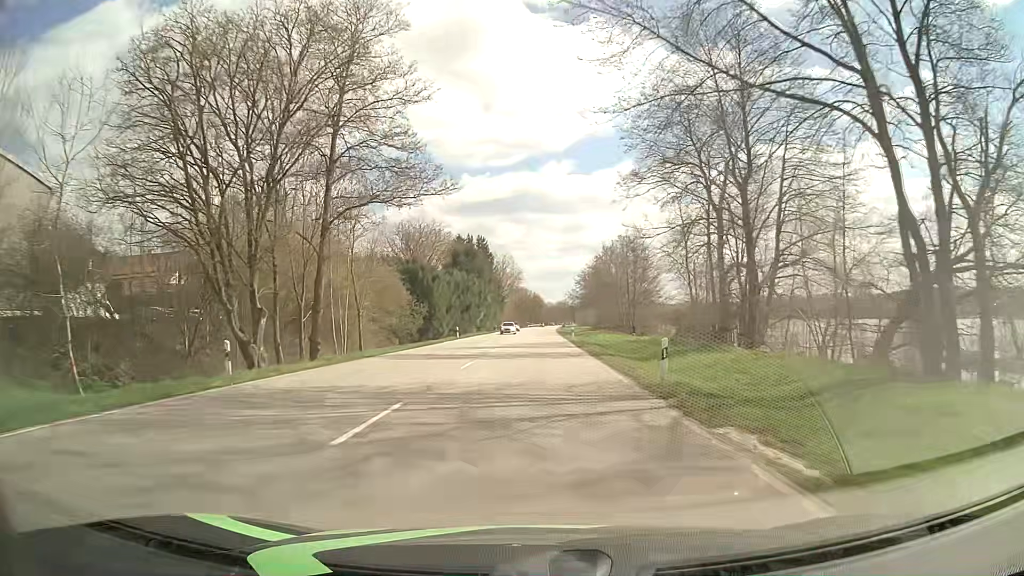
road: primary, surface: asphalt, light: Day
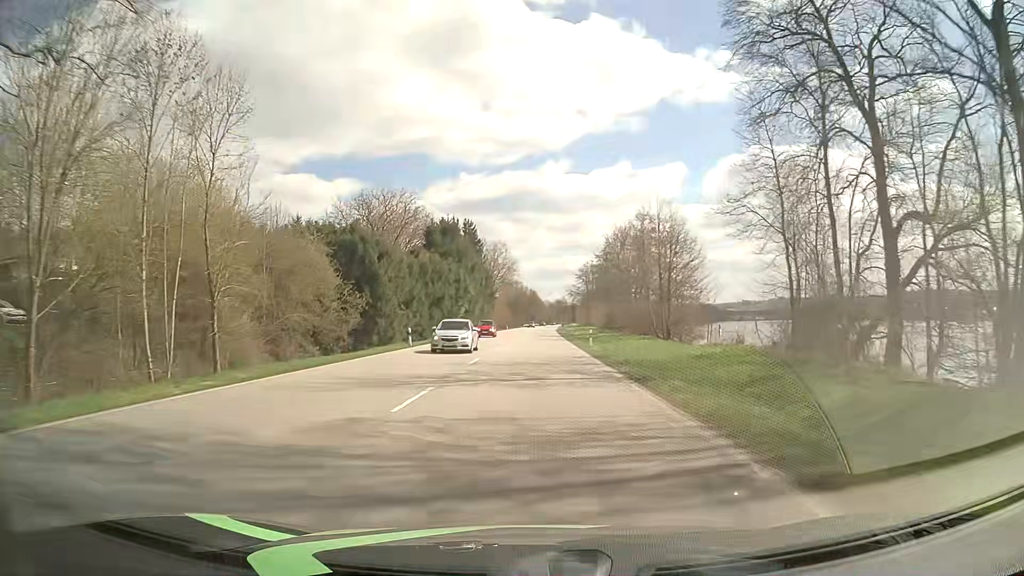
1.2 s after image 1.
(+0.2, +21.6) m; +1°
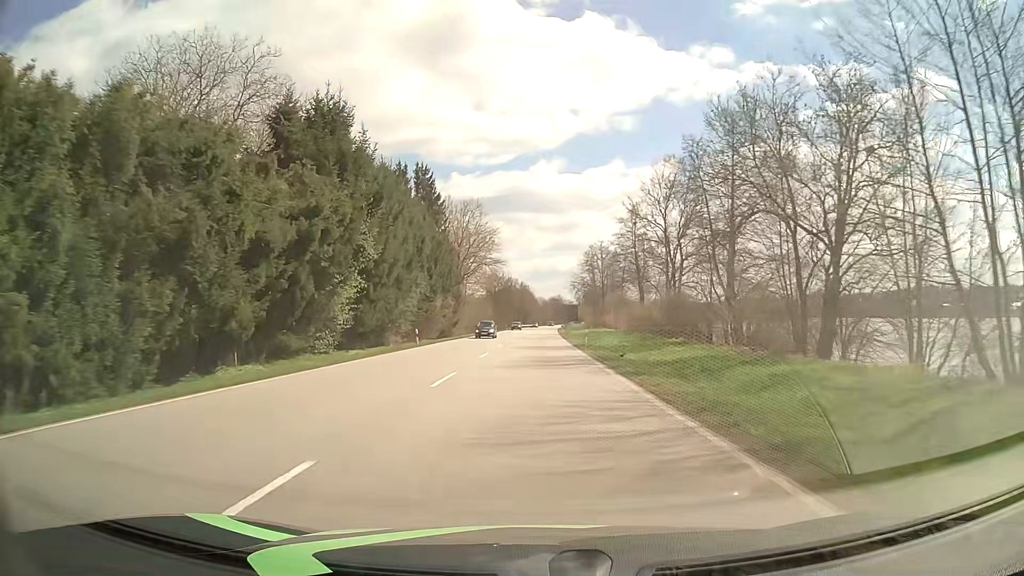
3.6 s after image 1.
(-0.1, +43.2) m; 0°
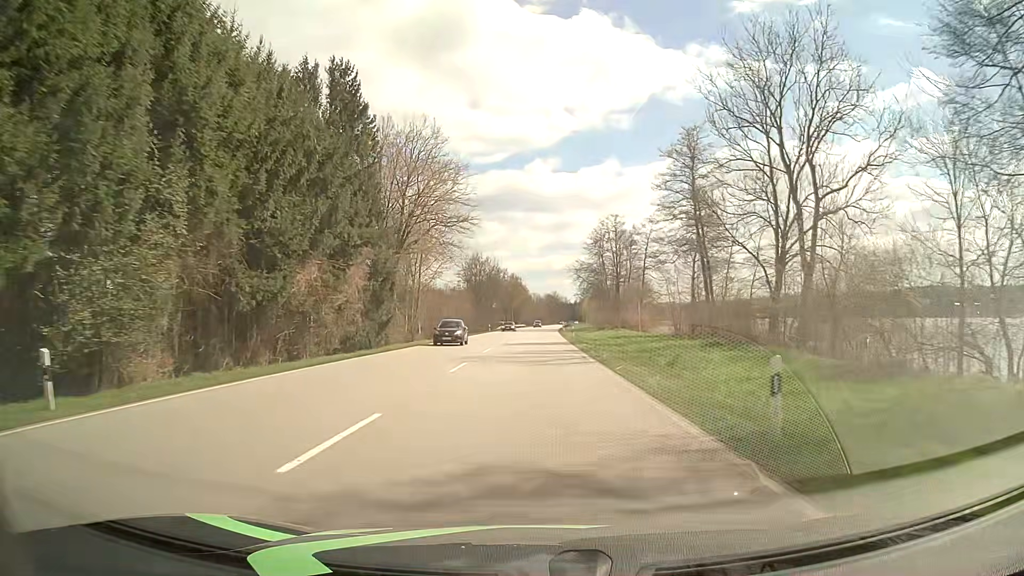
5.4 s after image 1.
(+0.2, +32.4) m; +1°
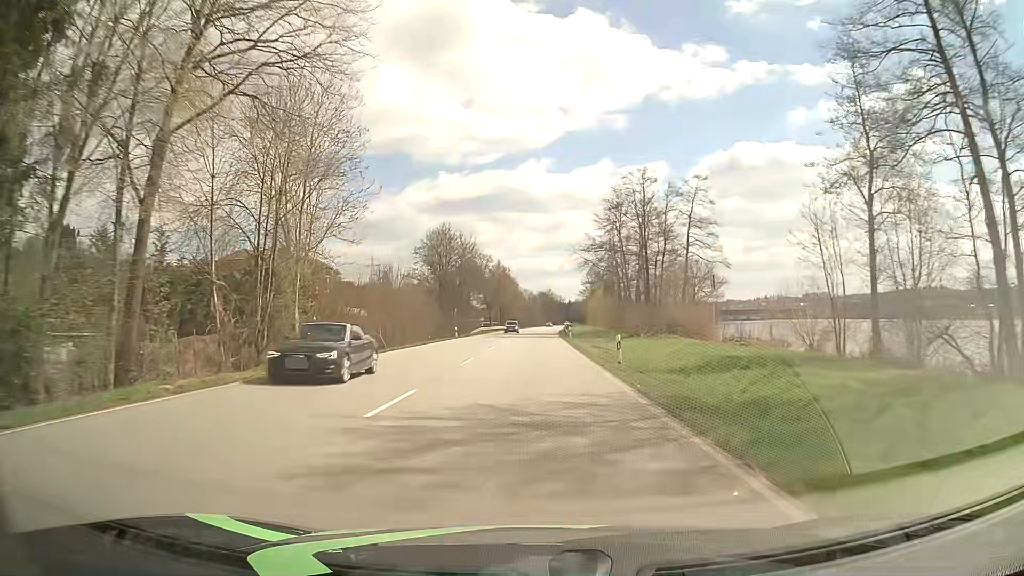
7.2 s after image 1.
(+0.1, +32.4) m; 0°
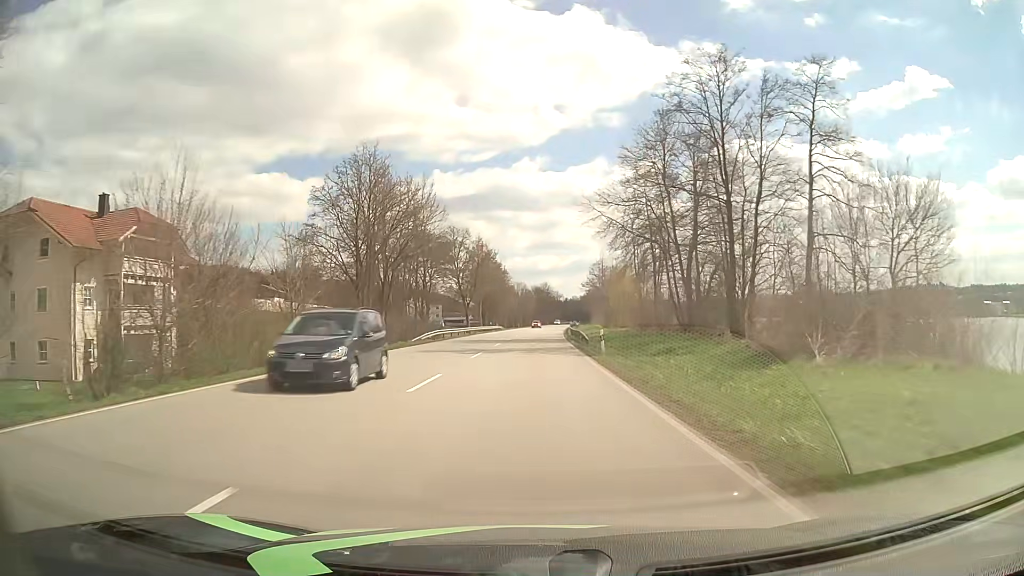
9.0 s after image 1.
(+0.2, +32.3) m; 0°
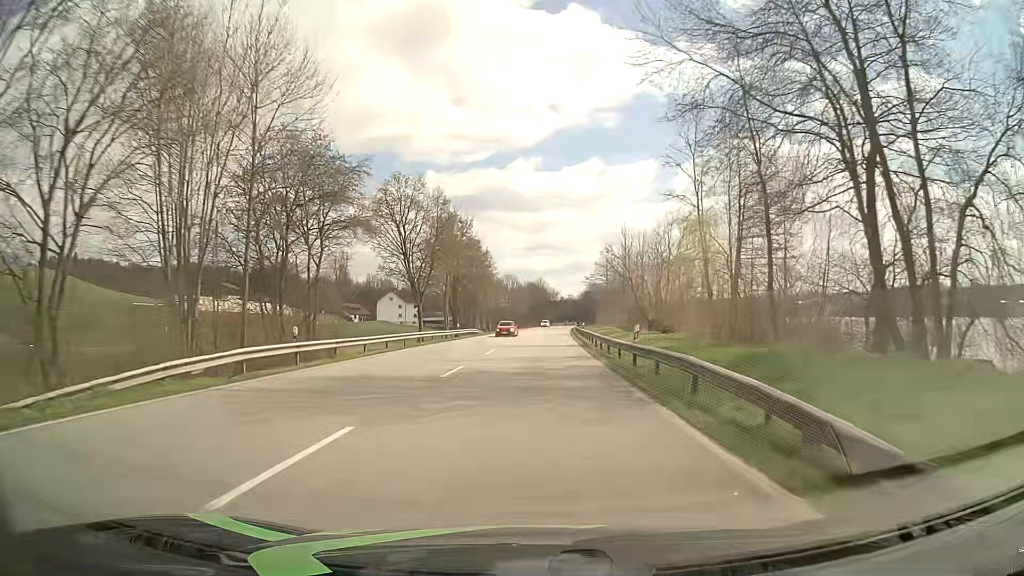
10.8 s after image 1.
(+0.2, +32.3) m; +1°
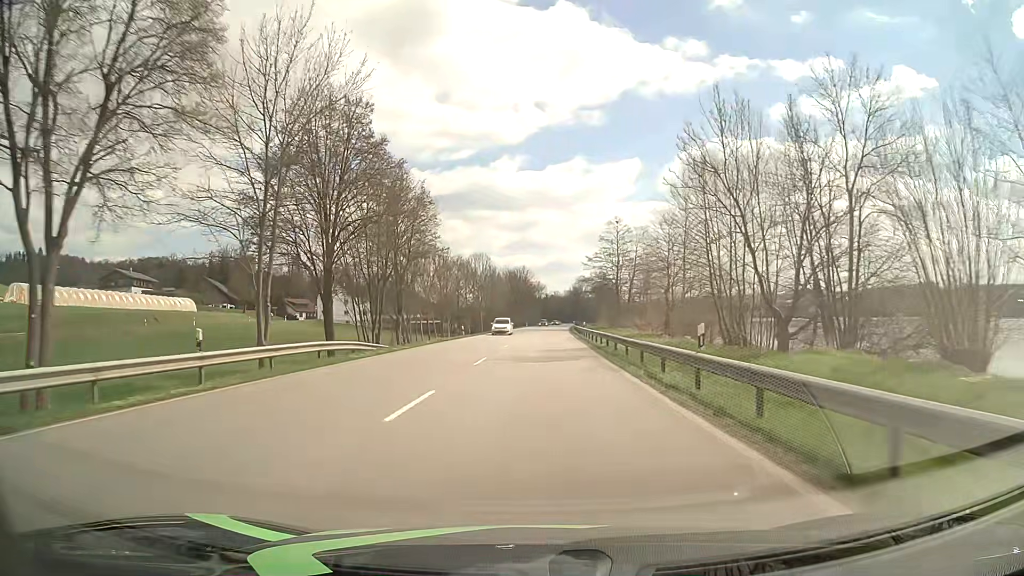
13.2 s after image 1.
(+0.5, +43.0) m; +1°
(0, +10) (0, +20) (0, +30) (+1, +40) (+1, +50) (+1, +60) (+2, +70) (+2, +80) (+3, +90) (+3, +100) m
